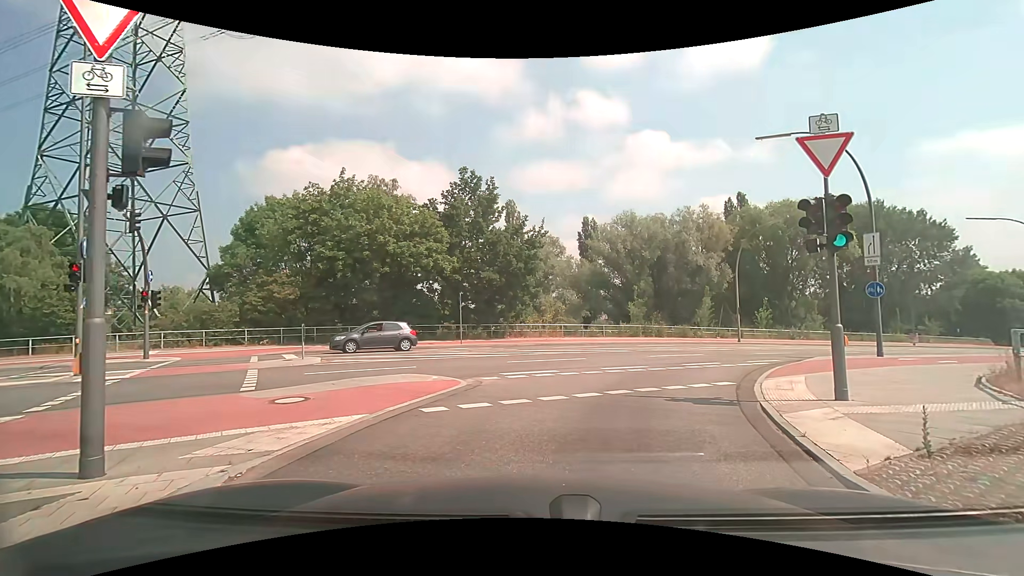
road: secondary_link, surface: asphalt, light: Day
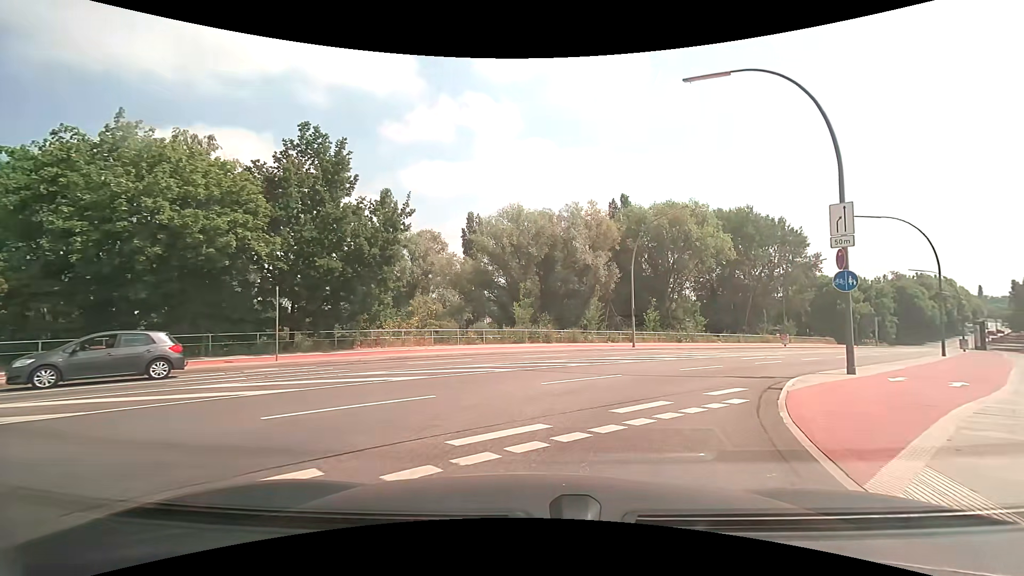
(+1.2, +8.2) m; +14°
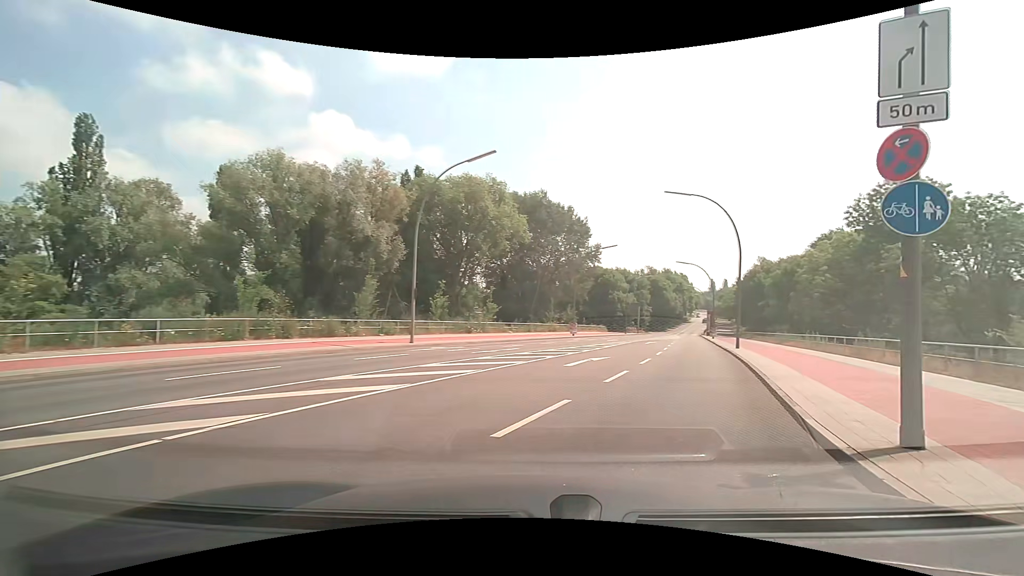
(+1.7, +11.0) m; +22°
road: secondary
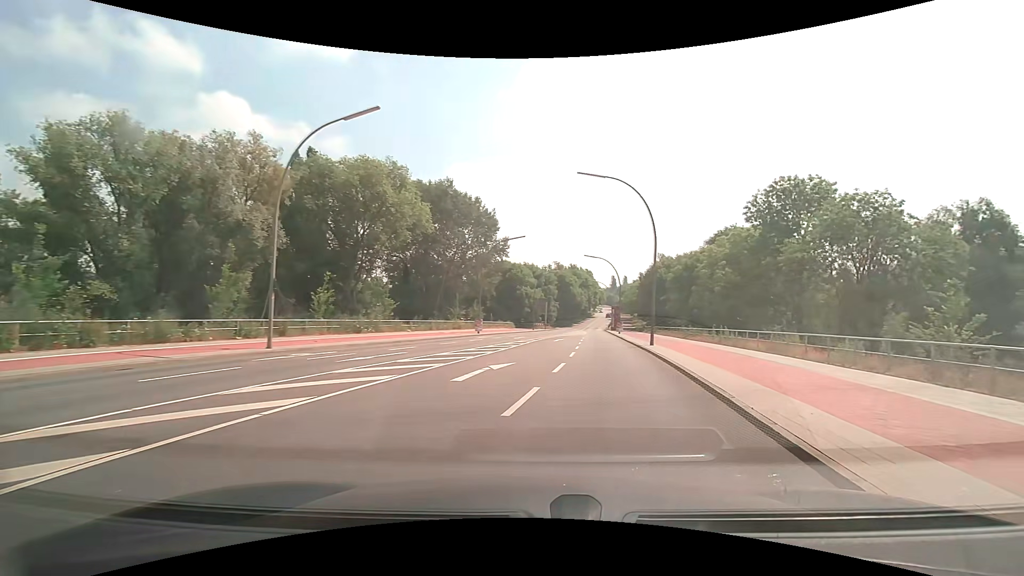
(+0.4, +4.5) m; +10°
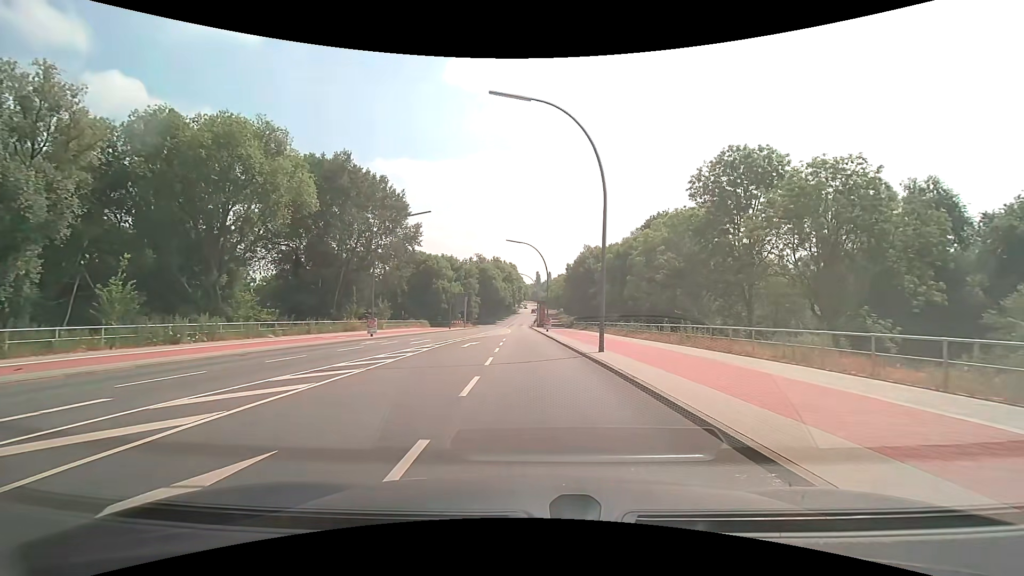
(+1.3, +10.3) m; +10°
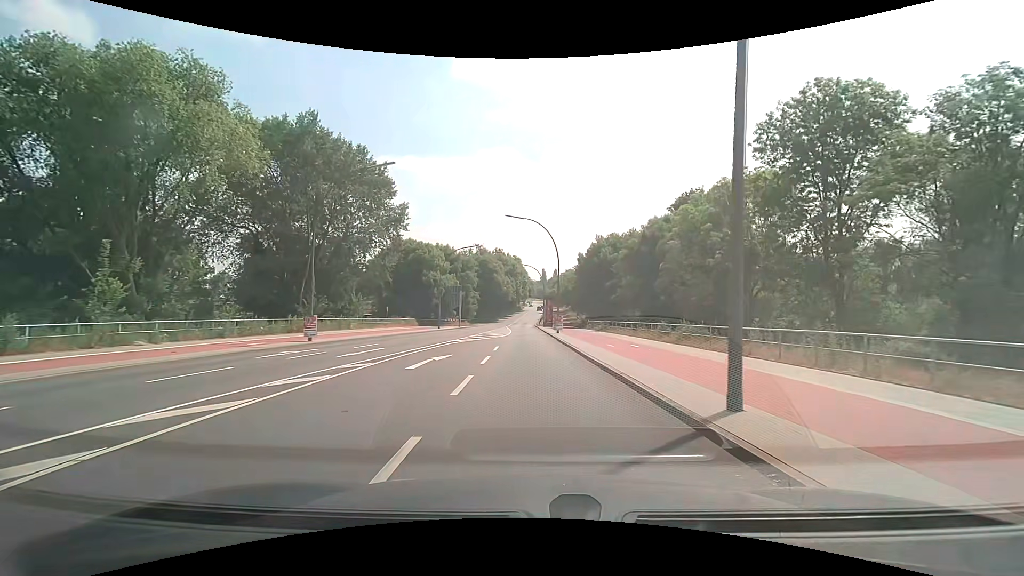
(-0.1, +12.0) m; -1°
